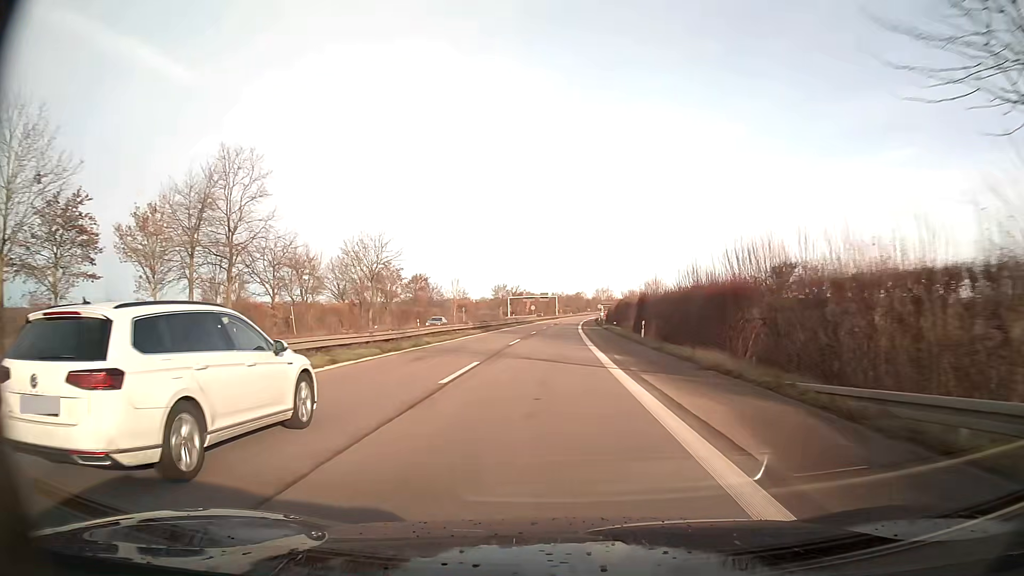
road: trunk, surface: asphalt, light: Day
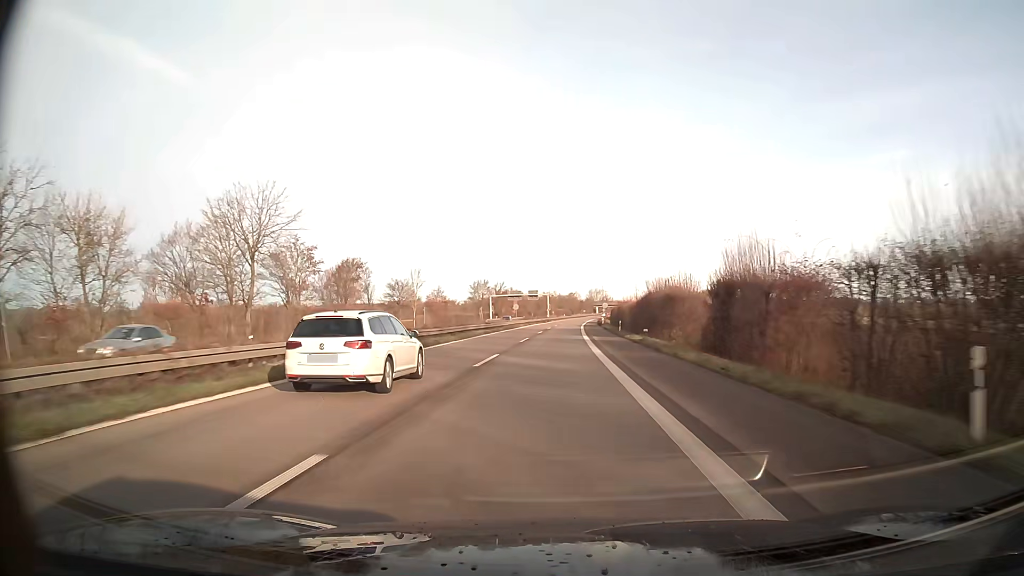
(+0.2, +30.9) m; +1°
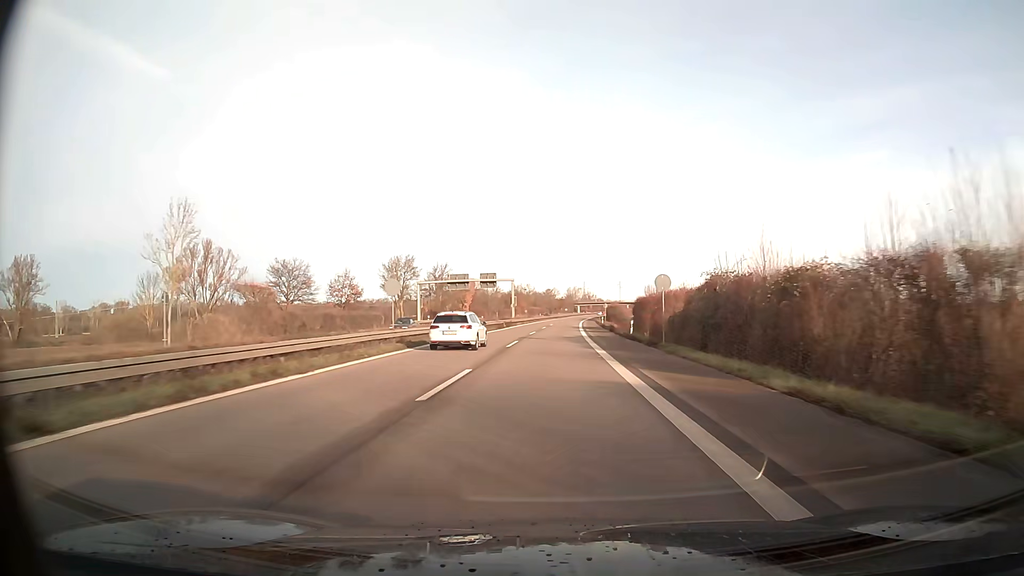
(+1.0, +62.3) m; +2°
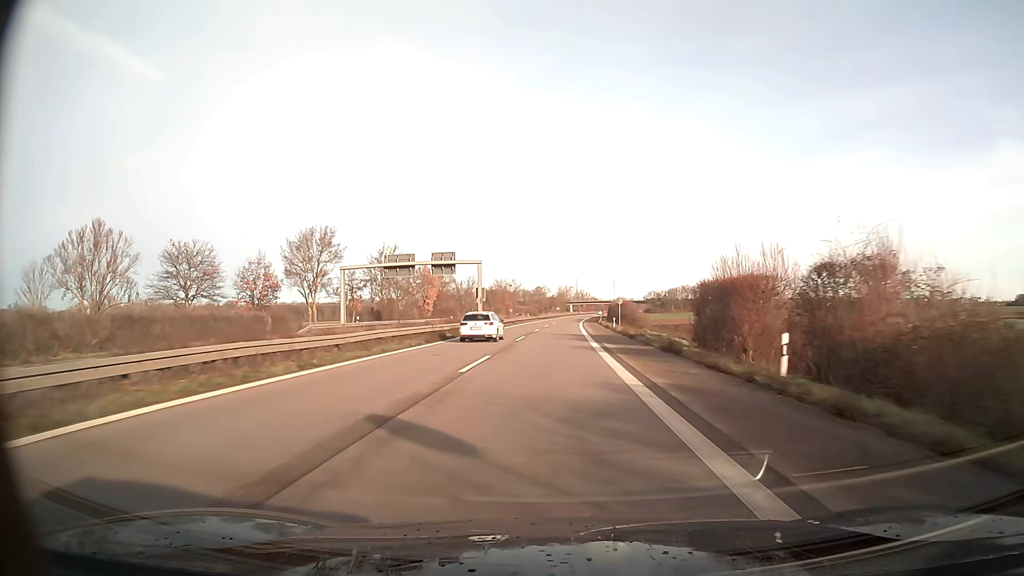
(+0.2, +31.3) m; +1°
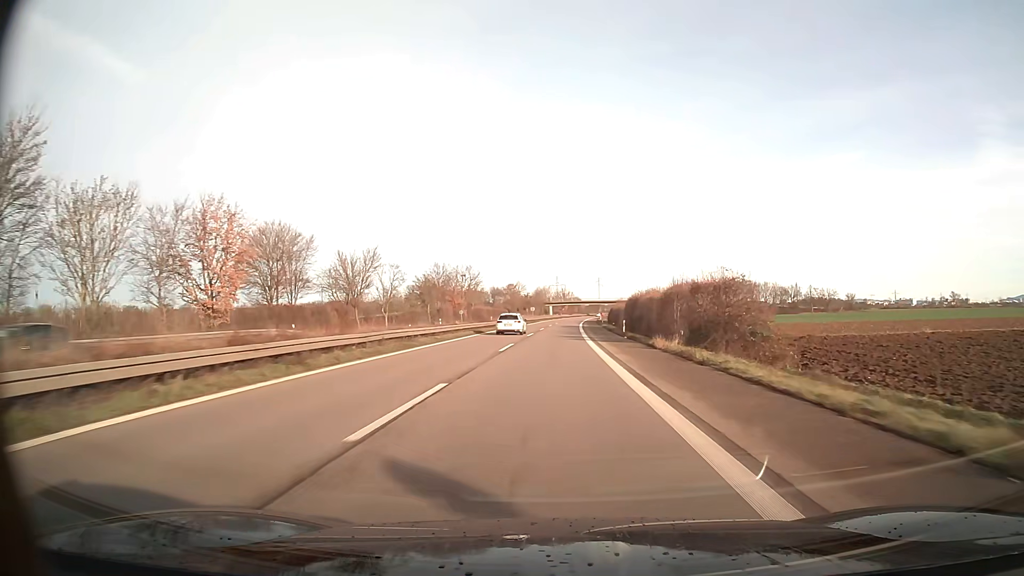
(+0.9, +63.1) m; +2°
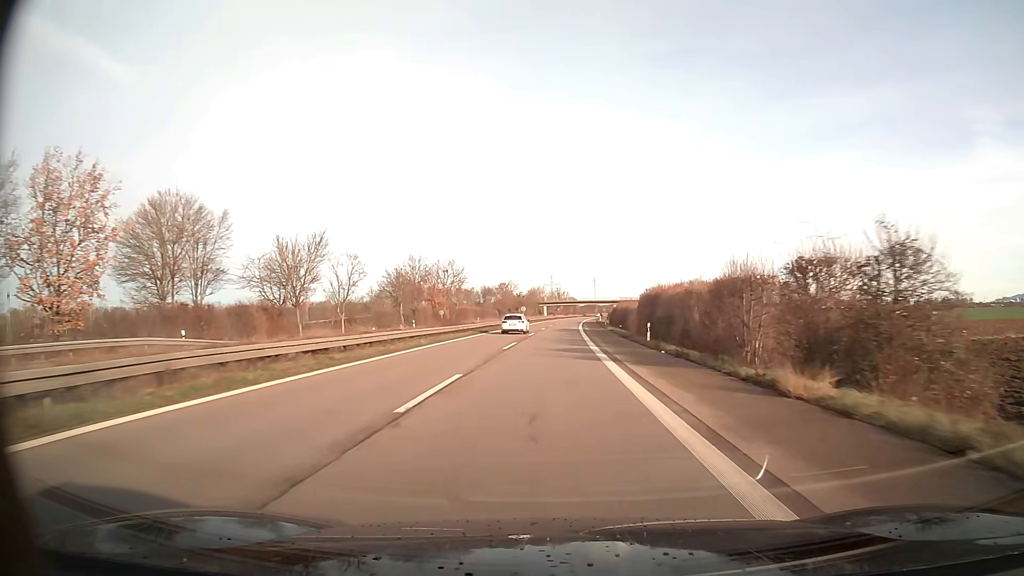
(+0.1, +15.9) m; 0°
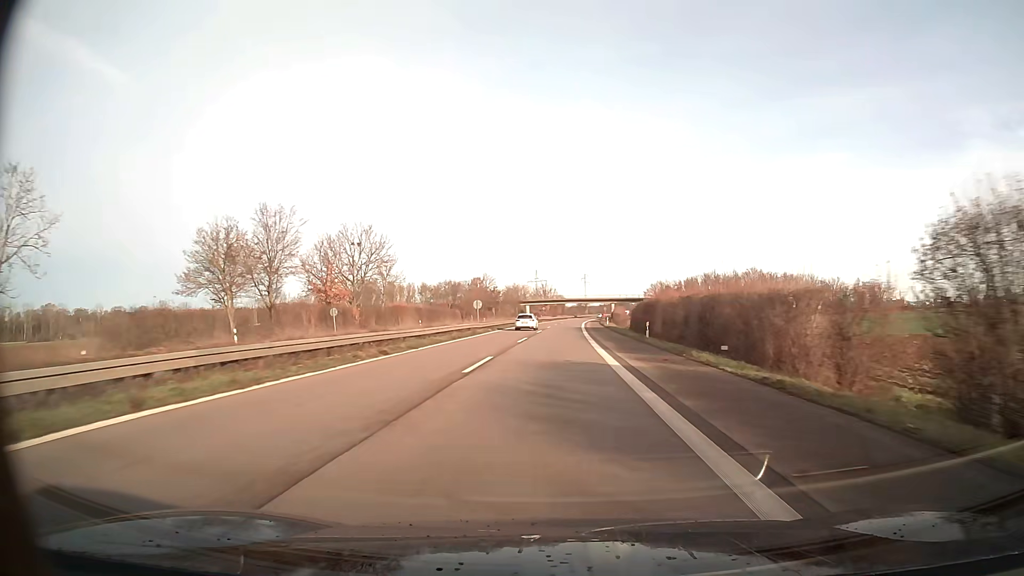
(+0.5, +47.9) m; +1°
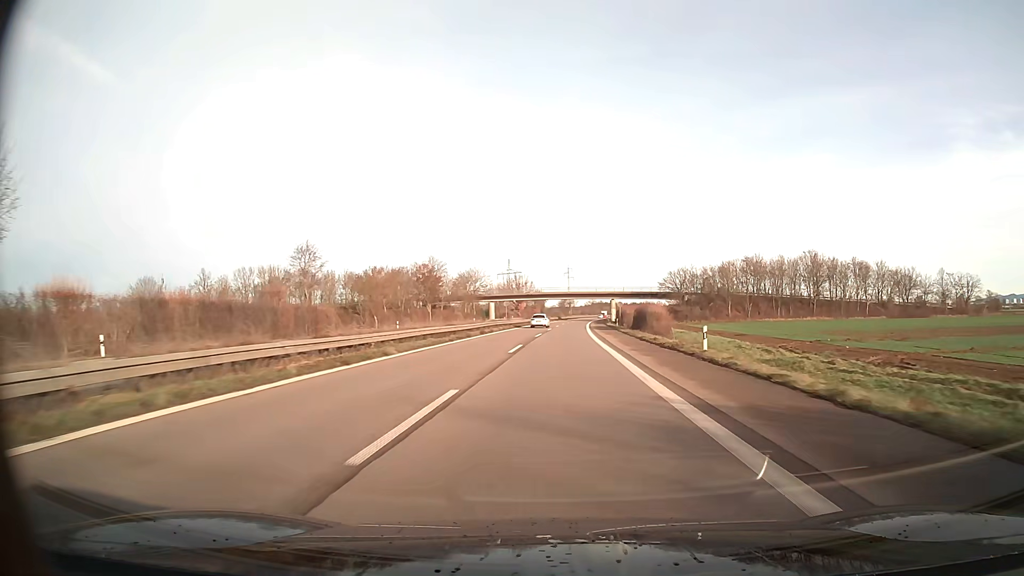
(+0.9, +64.2) m; +2°
